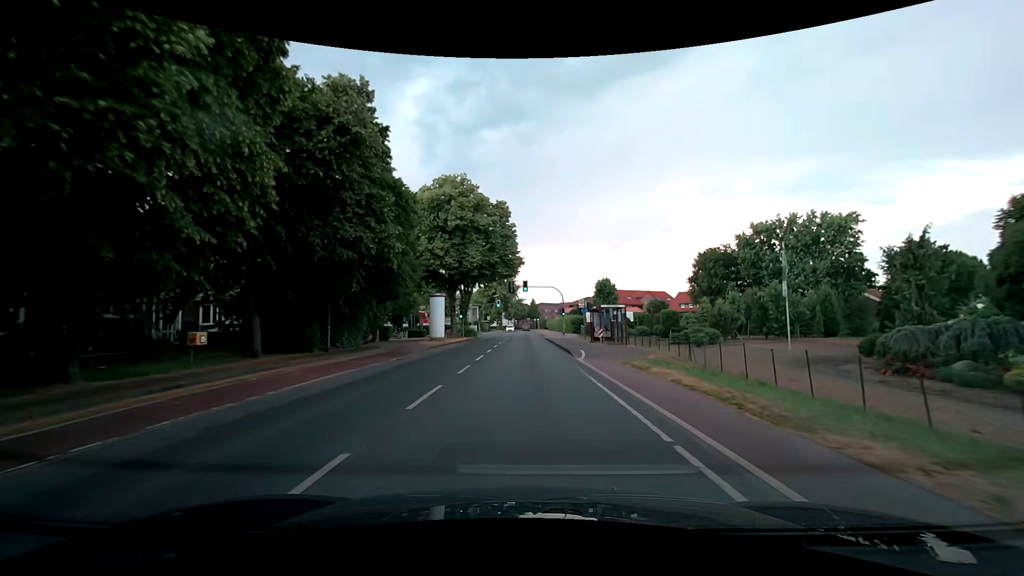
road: secondary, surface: asphalt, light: Day
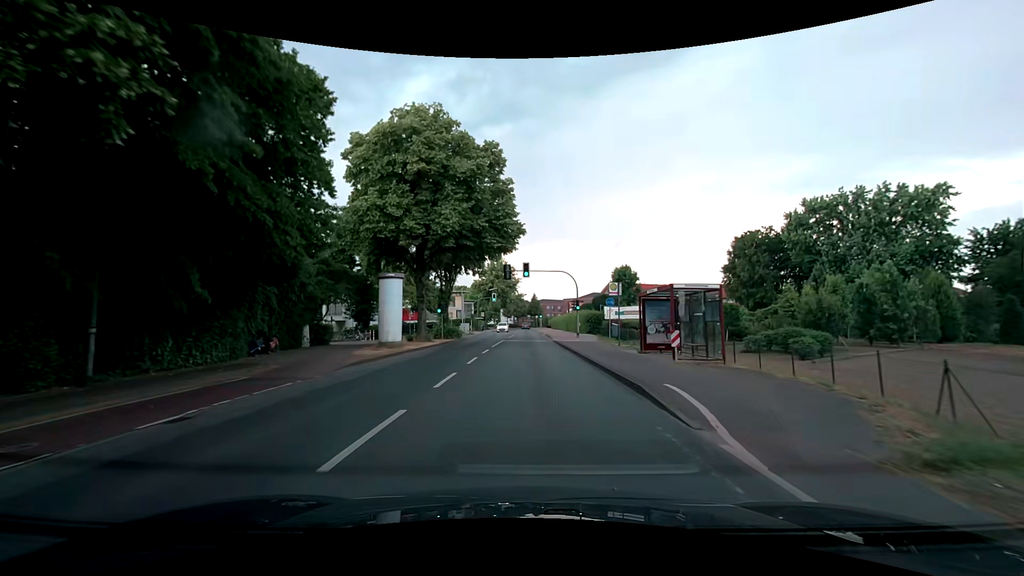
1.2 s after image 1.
(0.0, +15.2) m; 0°
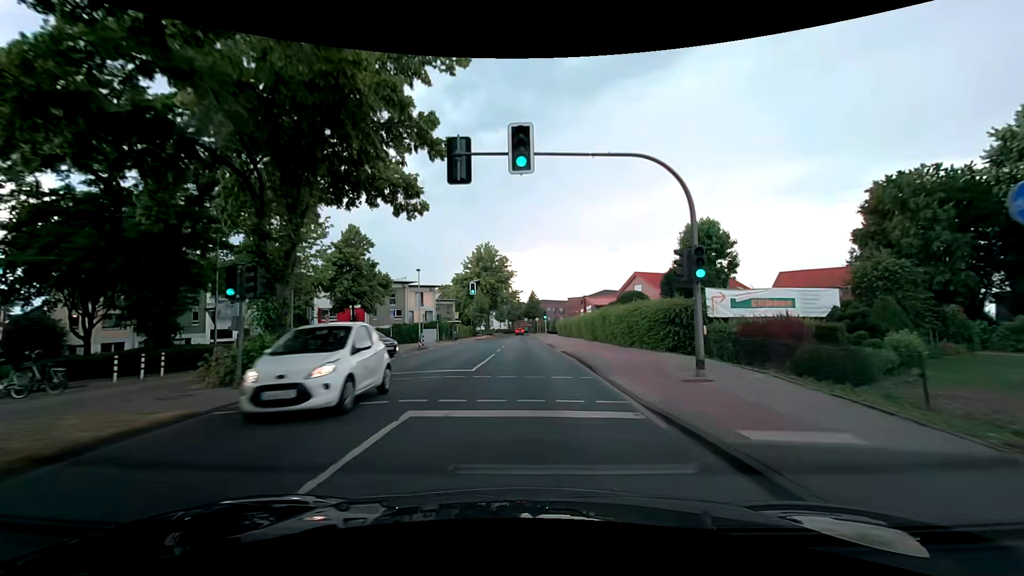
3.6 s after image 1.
(+0.1, +30.4) m; 0°
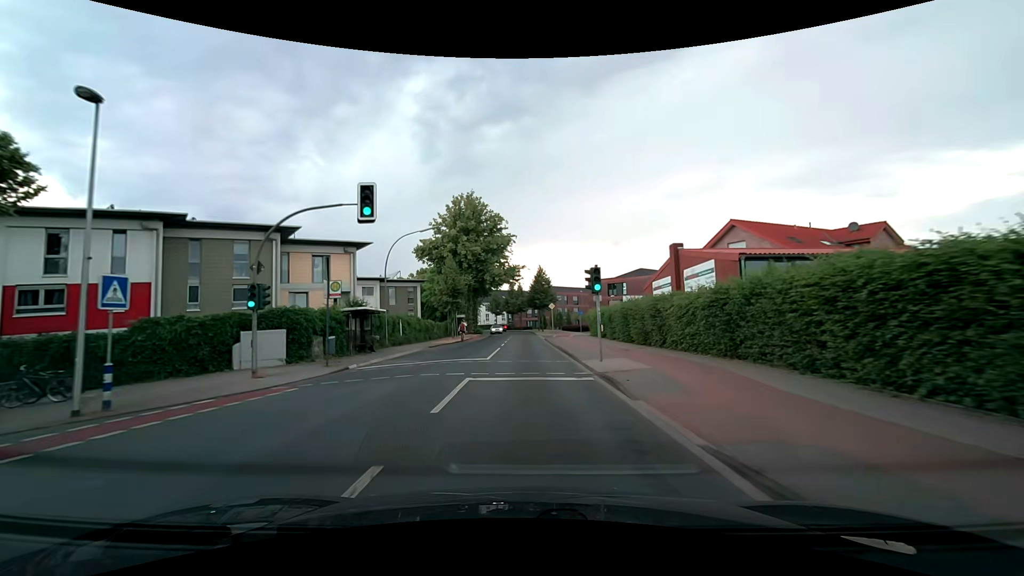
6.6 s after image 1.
(0.0, +38.0) m; 0°
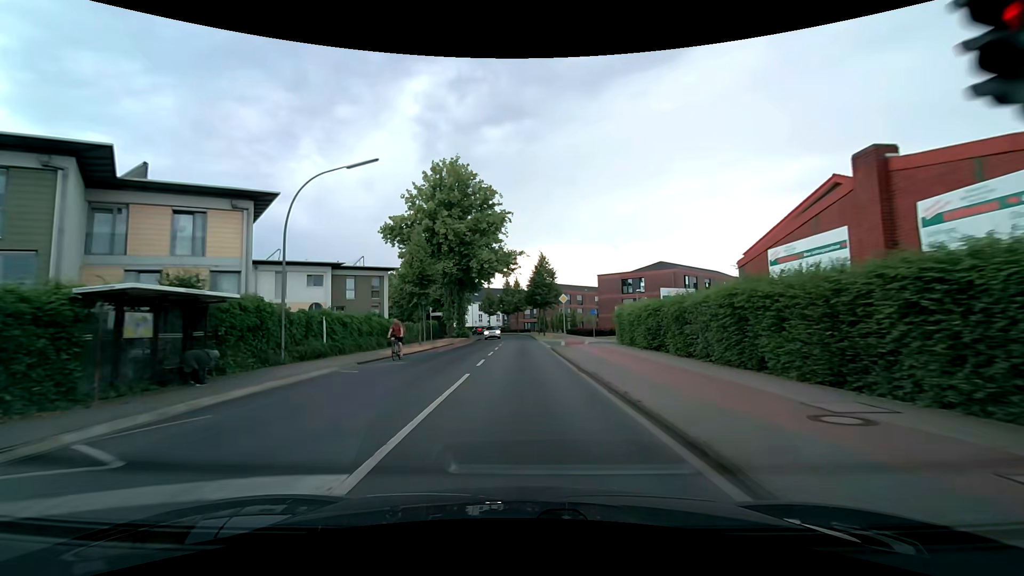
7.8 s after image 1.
(0.0, +15.3) m; 0°
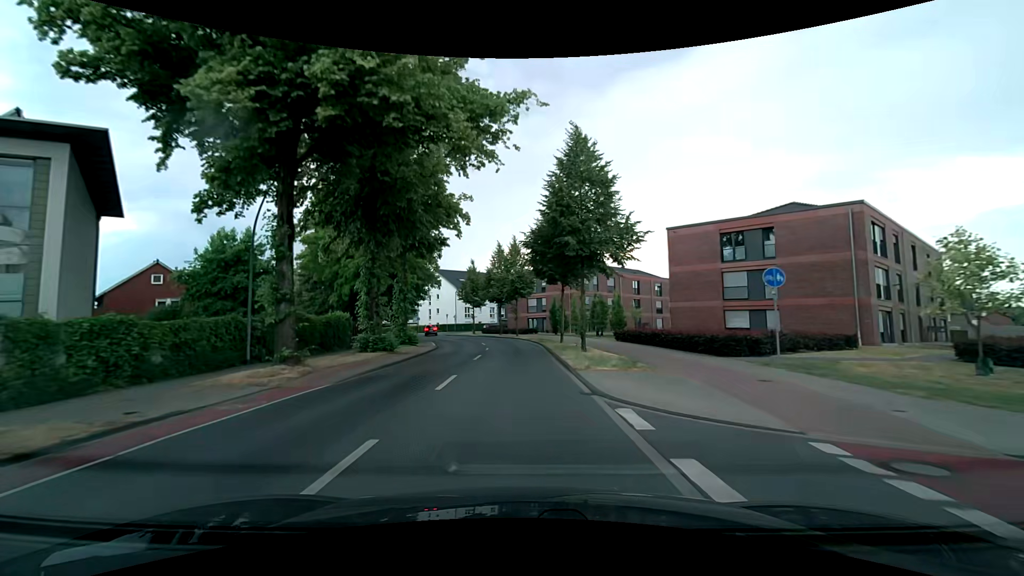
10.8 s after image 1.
(+0.1, +38.2) m; 0°
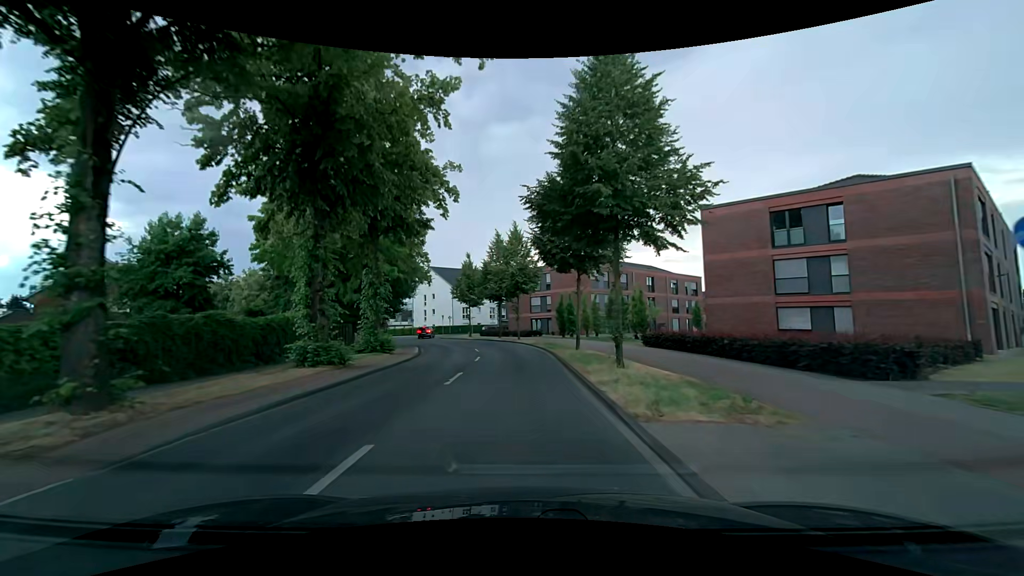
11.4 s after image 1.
(0.0, +7.7) m; -1°
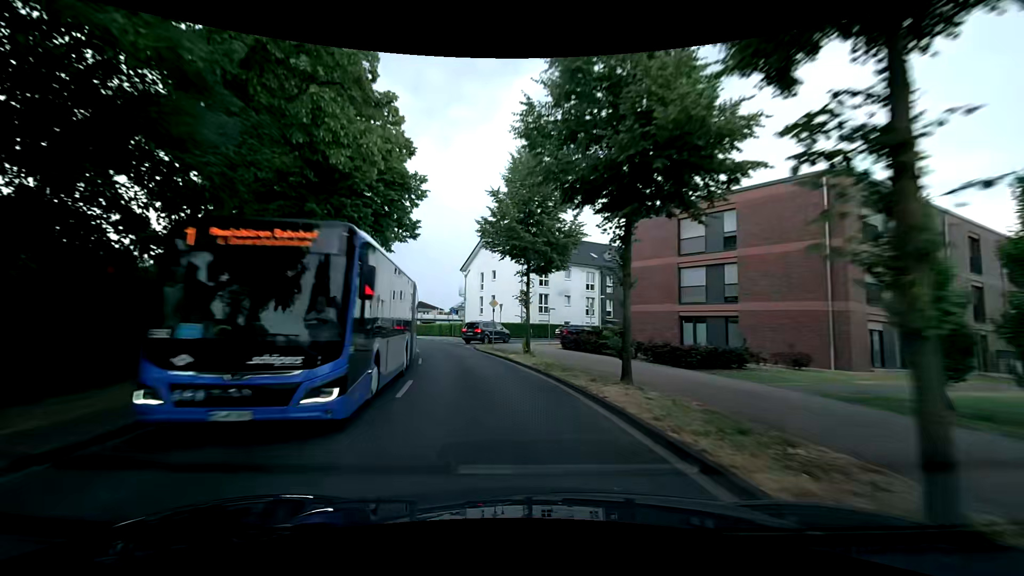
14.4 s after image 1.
(-1.9, +38.1) m; -10°
(-1, +10) (-2, +20) (-4, +30) (-7, +39) (-11, +48) (-16, +57) (-22, +65) (-28, +73) (-34, +81) (-39, +90) m
